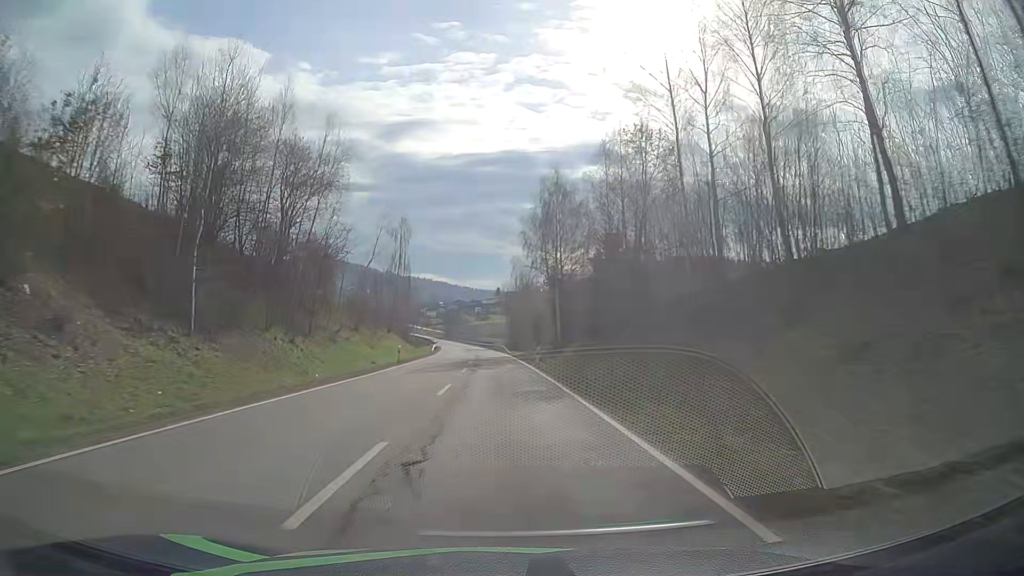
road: secondary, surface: asphalt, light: Day
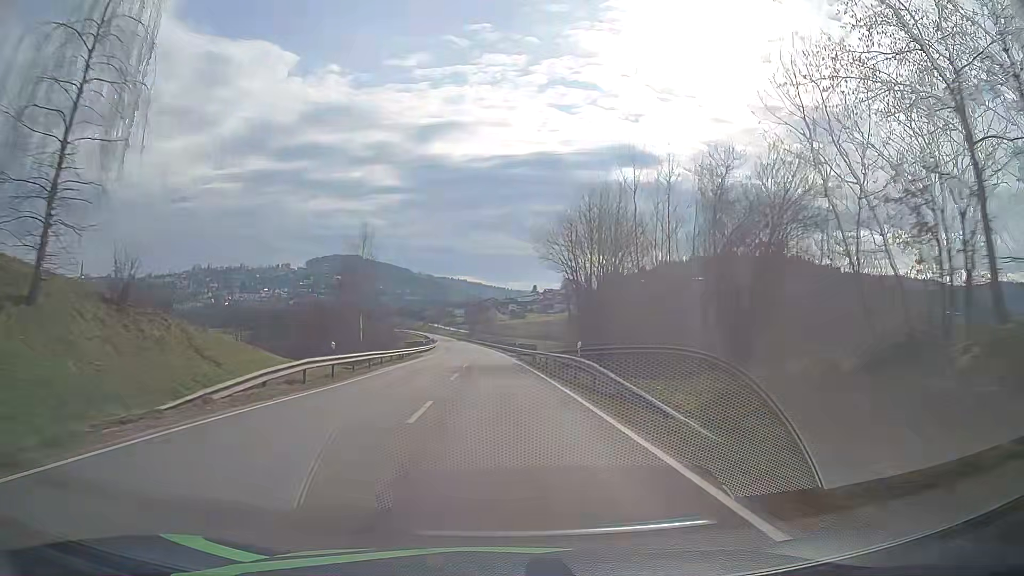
(-2.3, +65.9) m; -3°
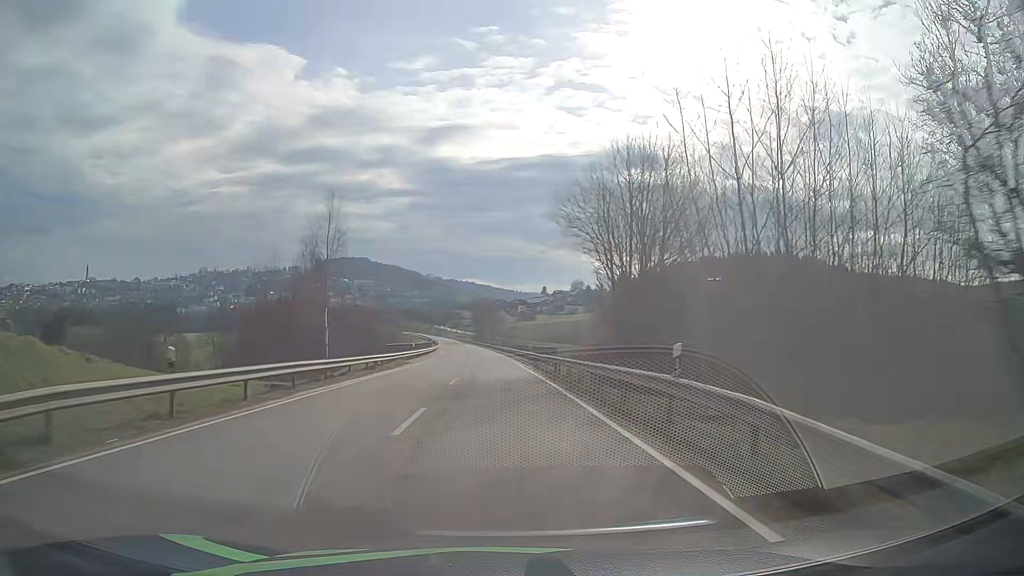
(-0.1, +13.2) m; -1°
(0, +10) (0, +20) (0, +30) (-1, +40) (-1, +50) (-1, +60) (-2, +70) (-2, +80) (-3, +90) (-4, +100) m
